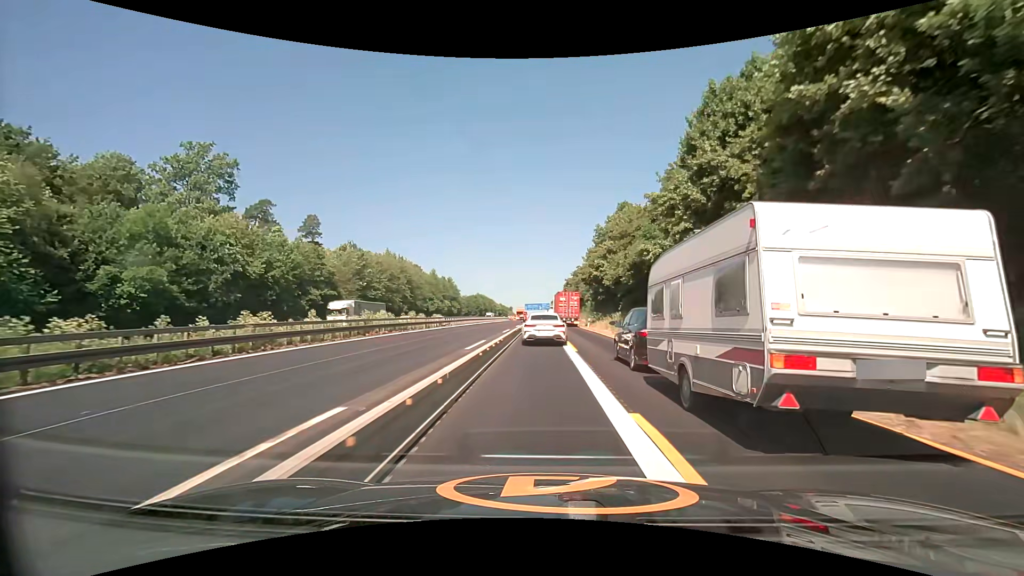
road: motorway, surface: asphalt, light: Day
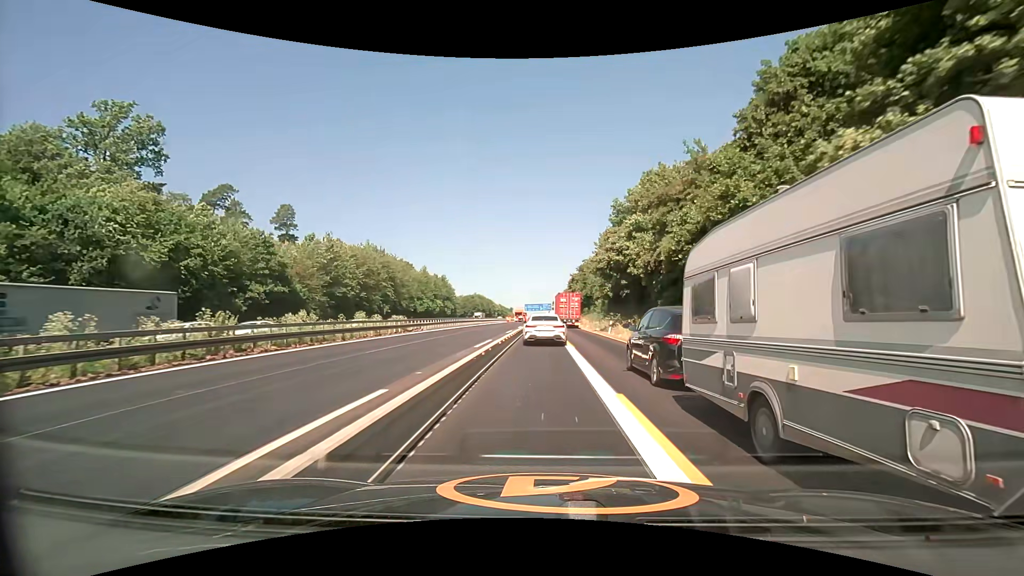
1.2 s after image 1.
(0.0, +16.2) m; 0°
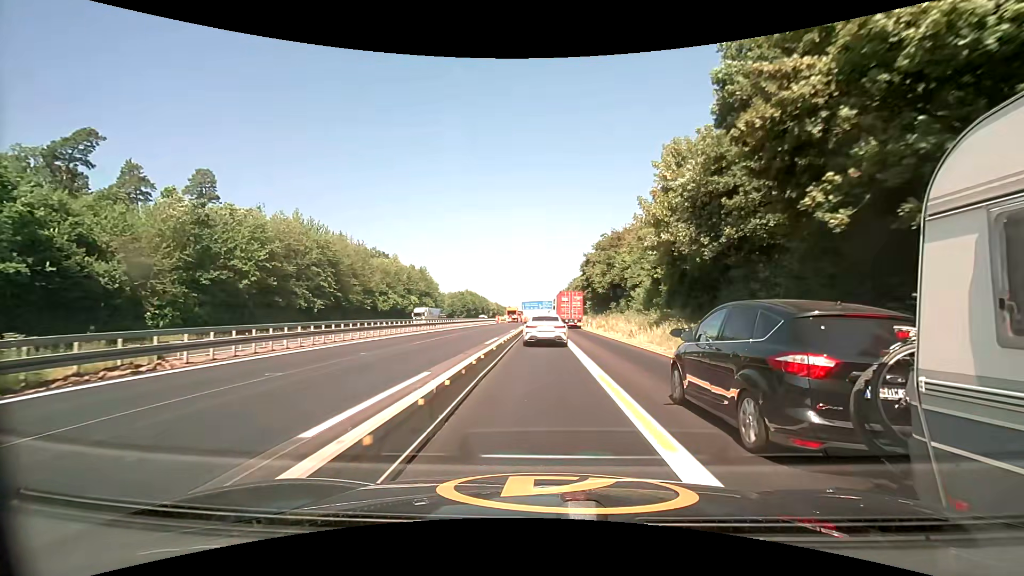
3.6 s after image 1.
(-0.1, +33.4) m; 0°
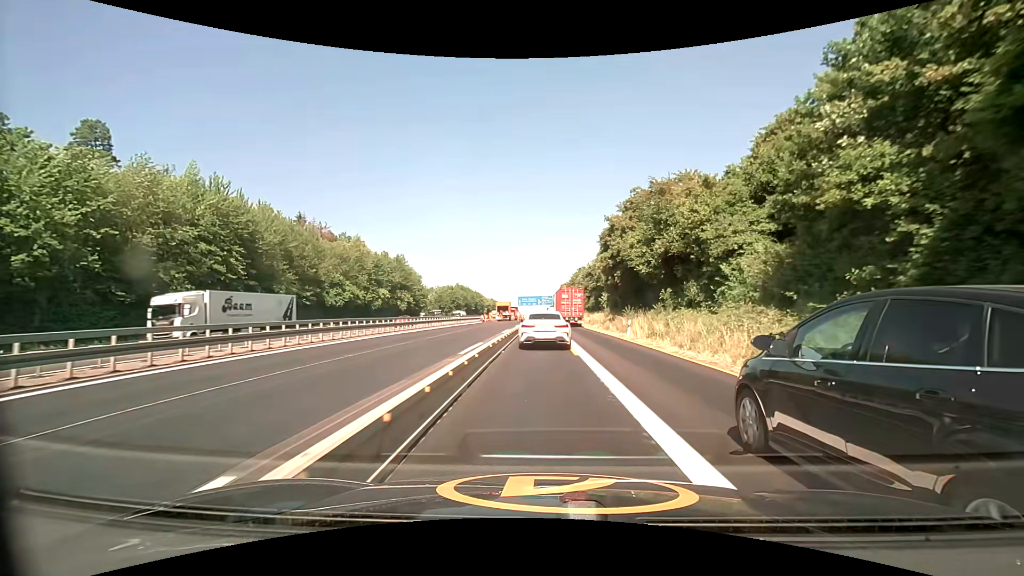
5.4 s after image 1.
(-0.1, +25.4) m; 0°
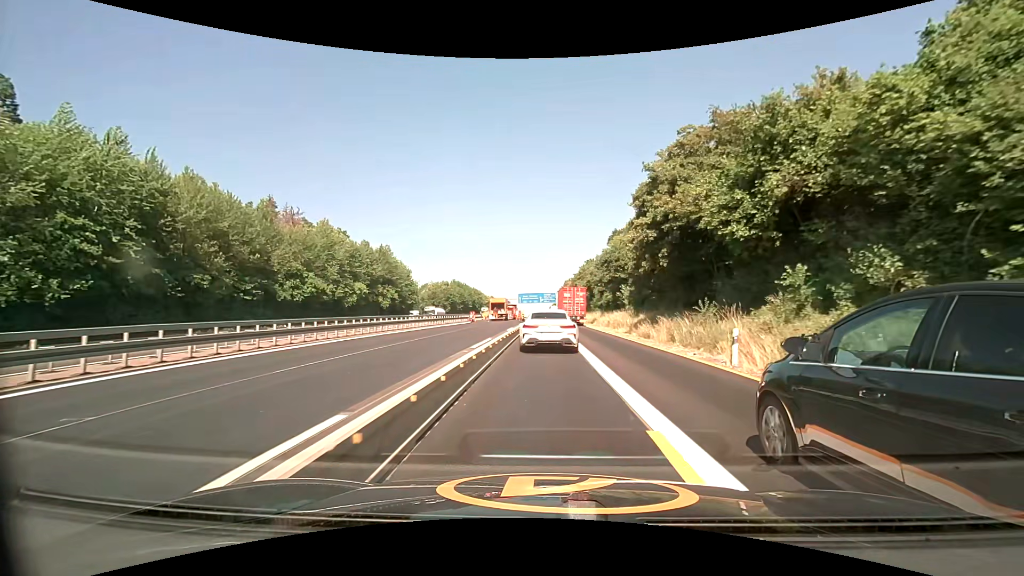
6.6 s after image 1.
(-0.1, +15.6) m; 0°
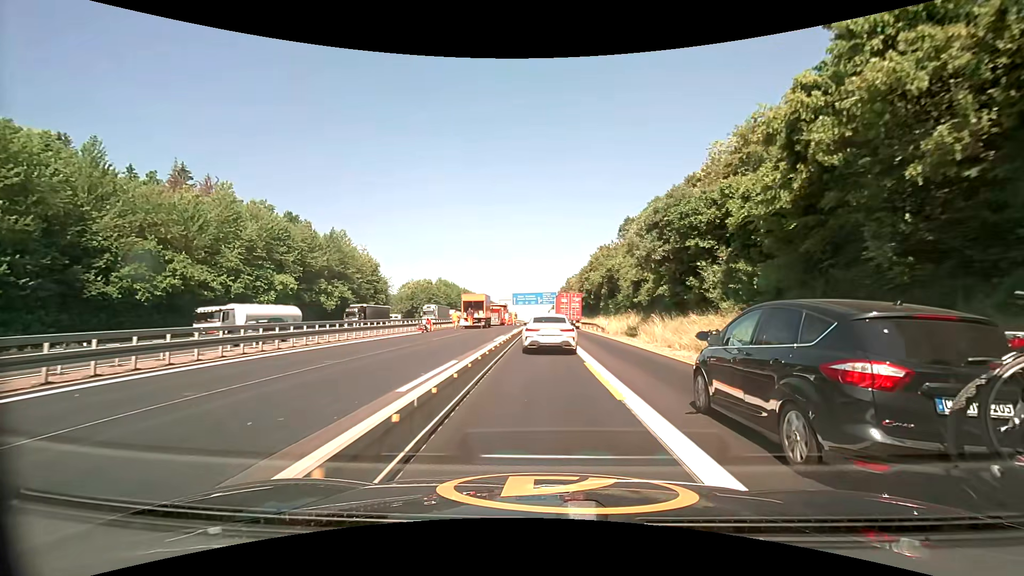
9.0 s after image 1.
(+0.1, +27.6) m; +1°
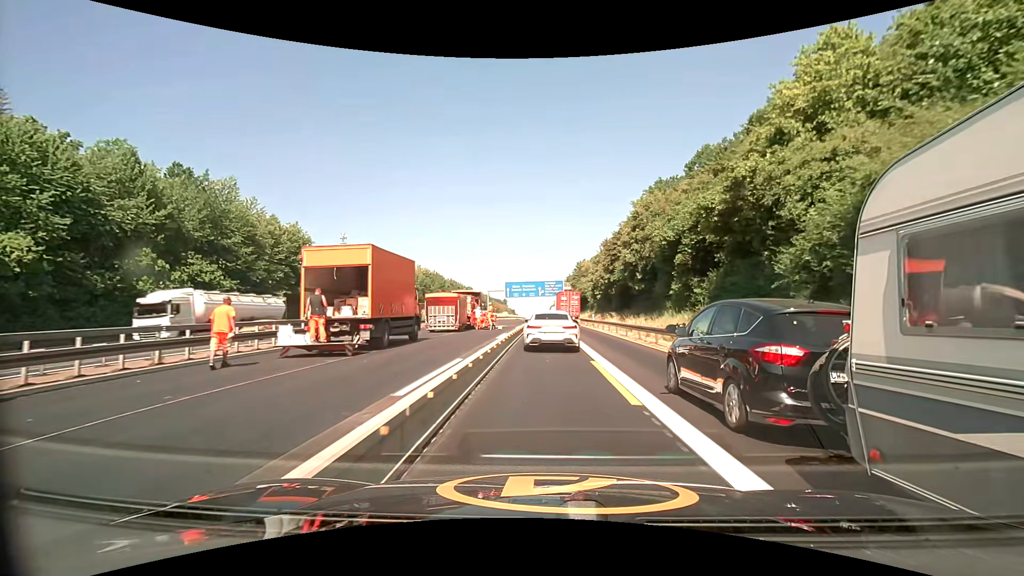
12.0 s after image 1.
(-0.3, +36.8) m; 0°
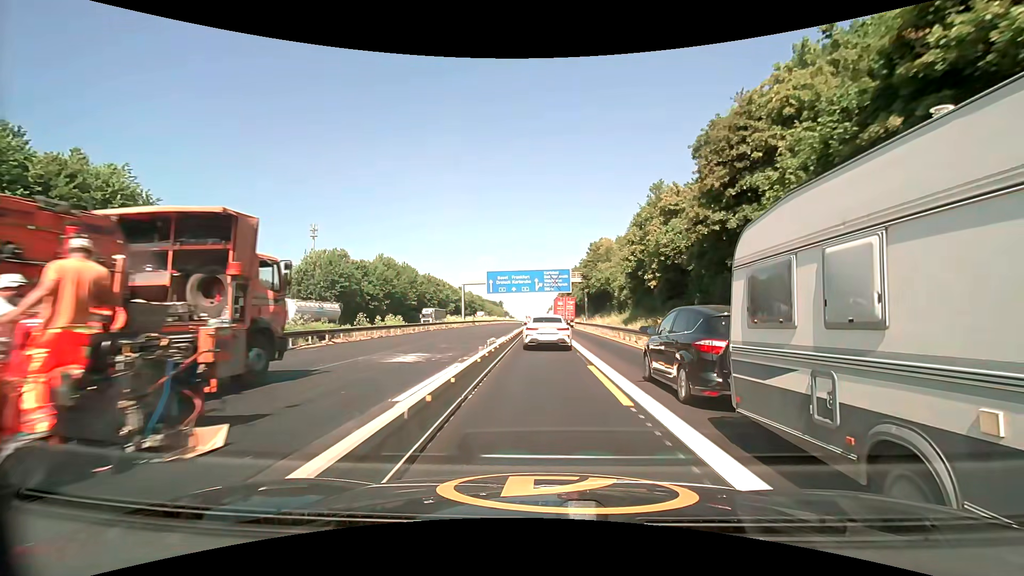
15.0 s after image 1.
(0.0, +36.2) m; 0°
(0, +10) (0, +20) (0, +30) (0, +40) (0, +50) (0, +60) (0, +70) (0, +80) (0, +90) (0, +100) m
